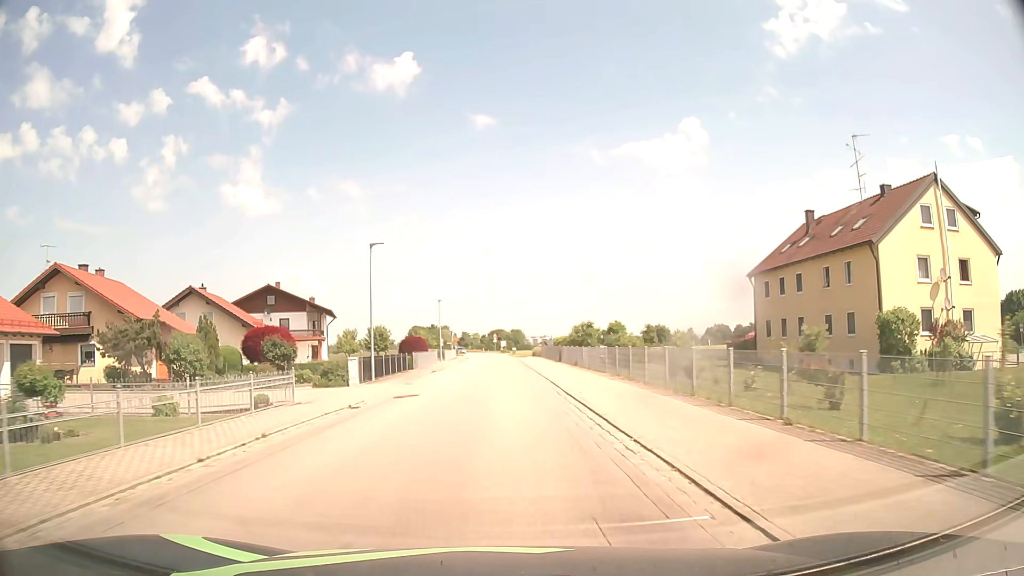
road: secondary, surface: asphalt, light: Day
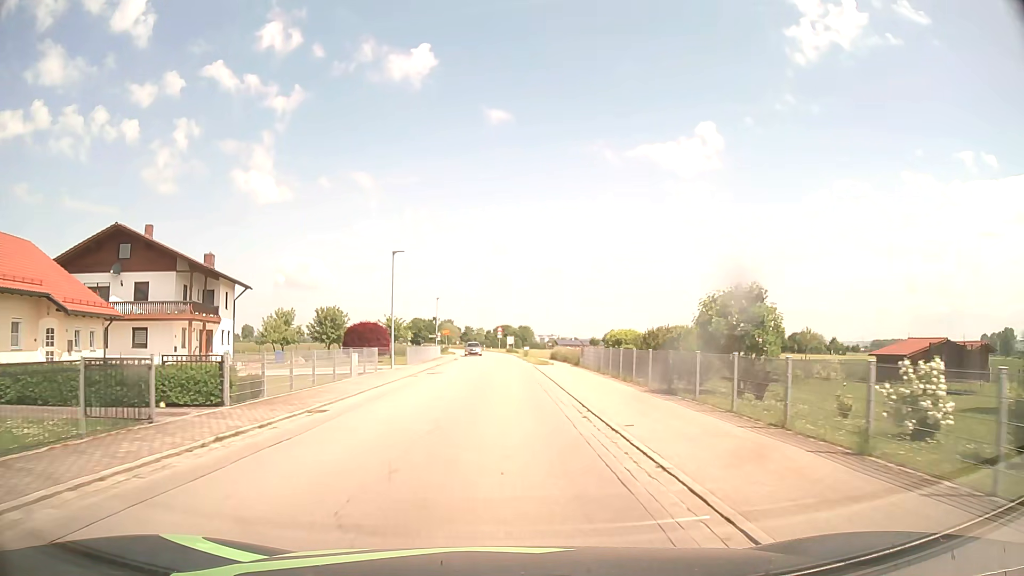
(-0.4, +30.7) m; -1°
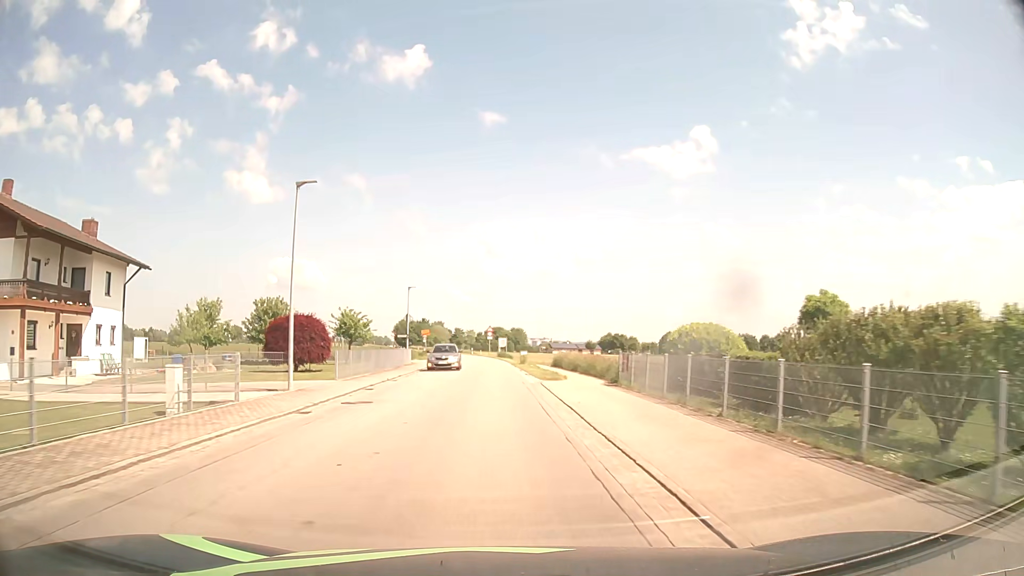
(0.0, +15.4) m; 0°
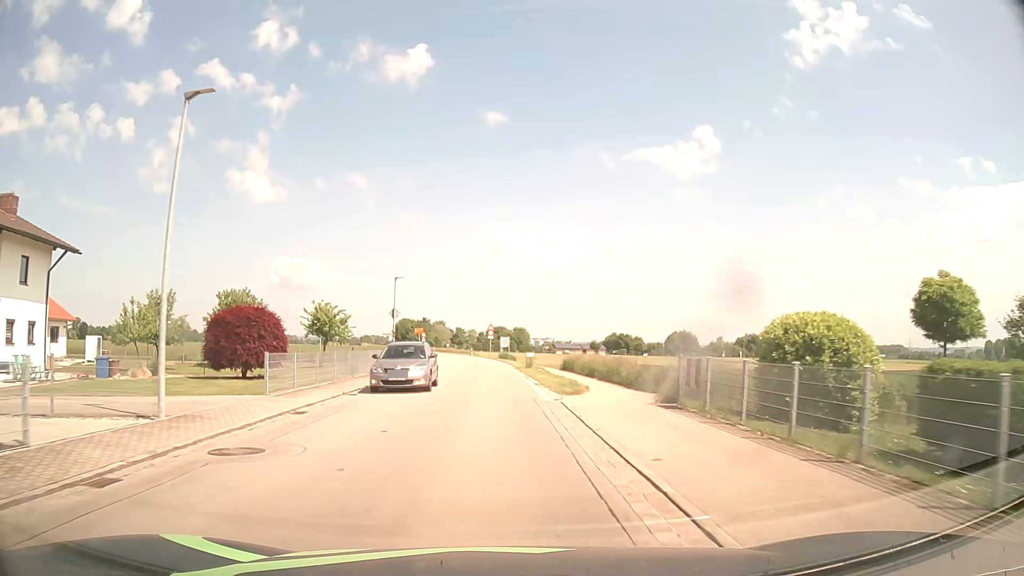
(0.0, +7.7) m; 0°
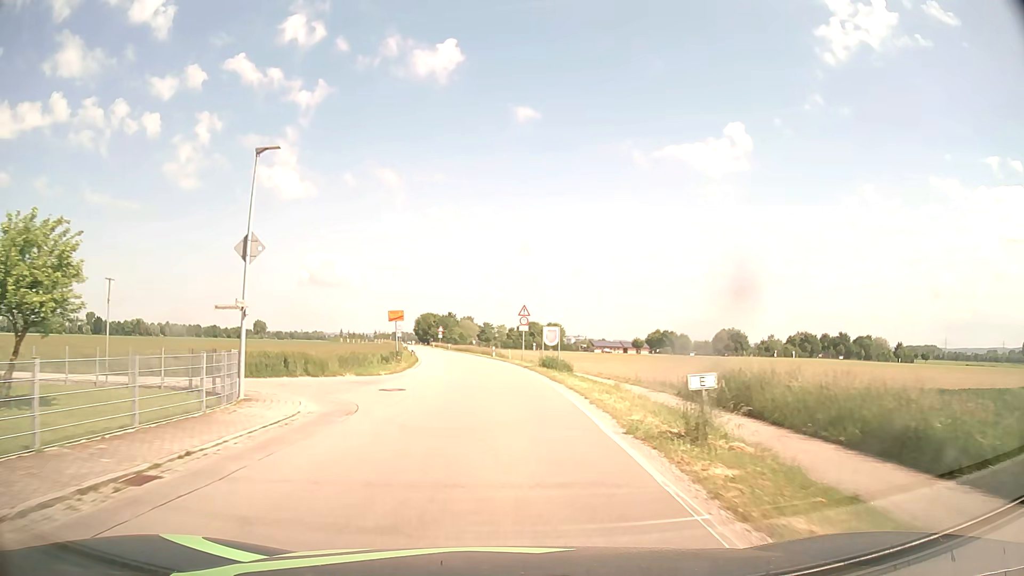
(-0.8, +30.6) m; -3°
(0, +10) (0, +20) (-1, +30) (-1, +40) (-2, +50) (-3, +60) (-5, +70) (-6, +80) (-8, +90) (-9, +99) m
